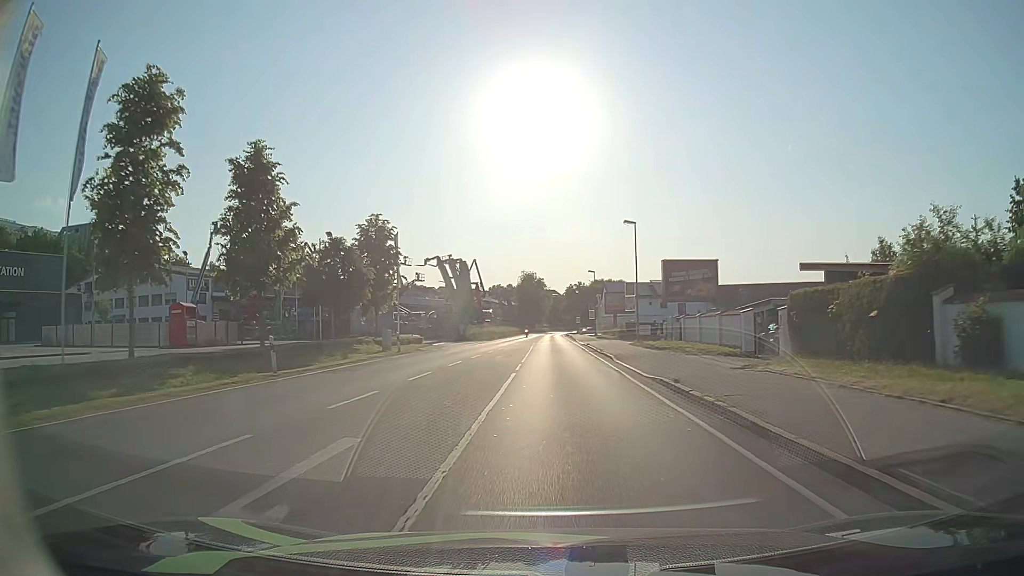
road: primary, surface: asphalt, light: Day
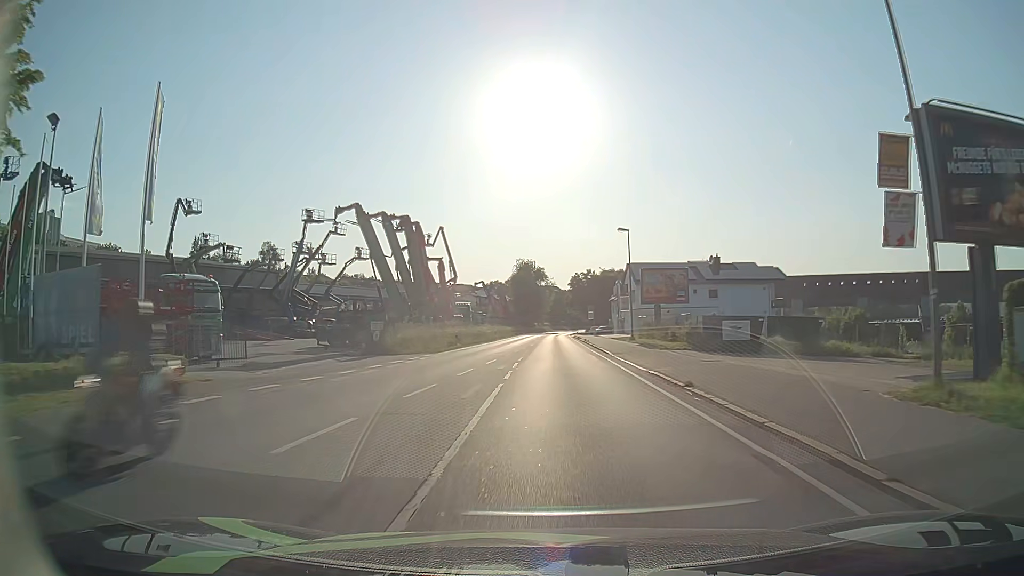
(-0.1, +34.1) m; 0°
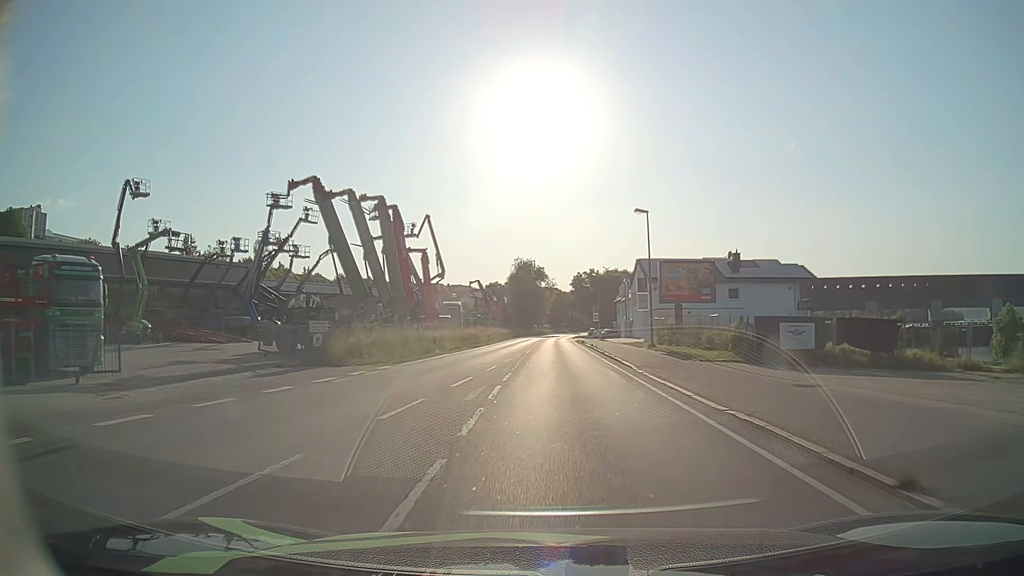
(0.0, +8.9) m; 0°
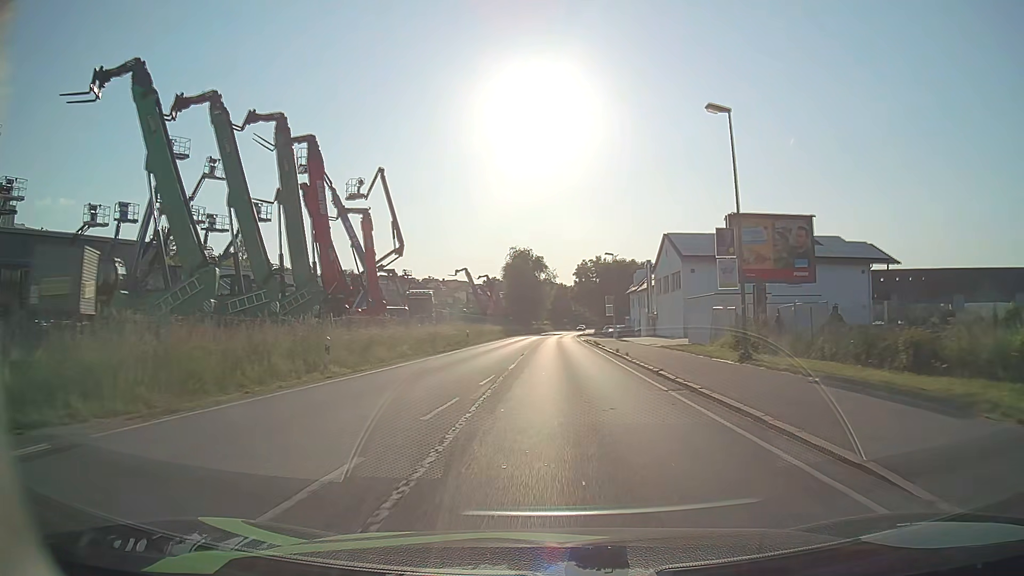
(0.0, +18.2) m; 0°
